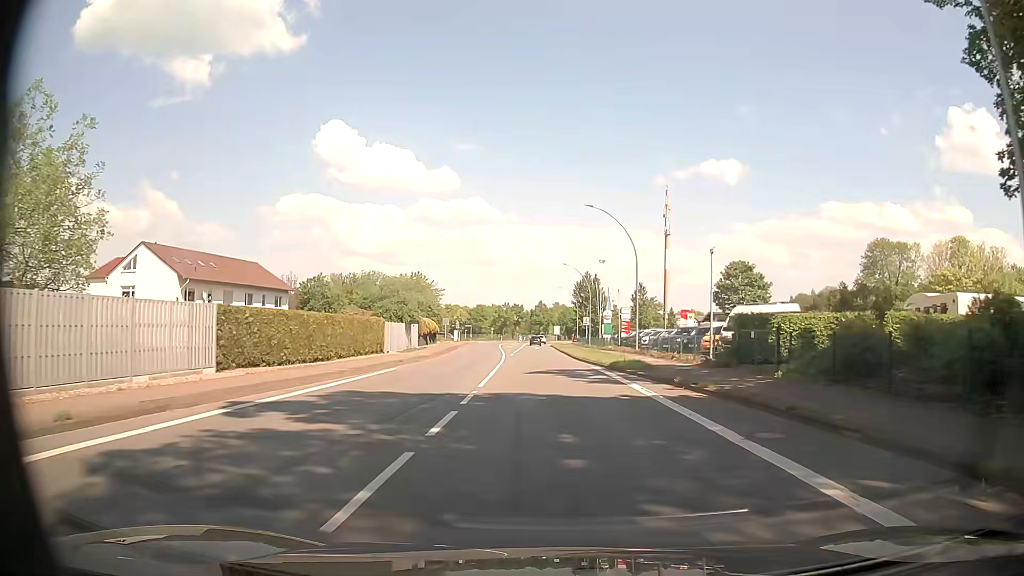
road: primary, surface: asphalt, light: Day
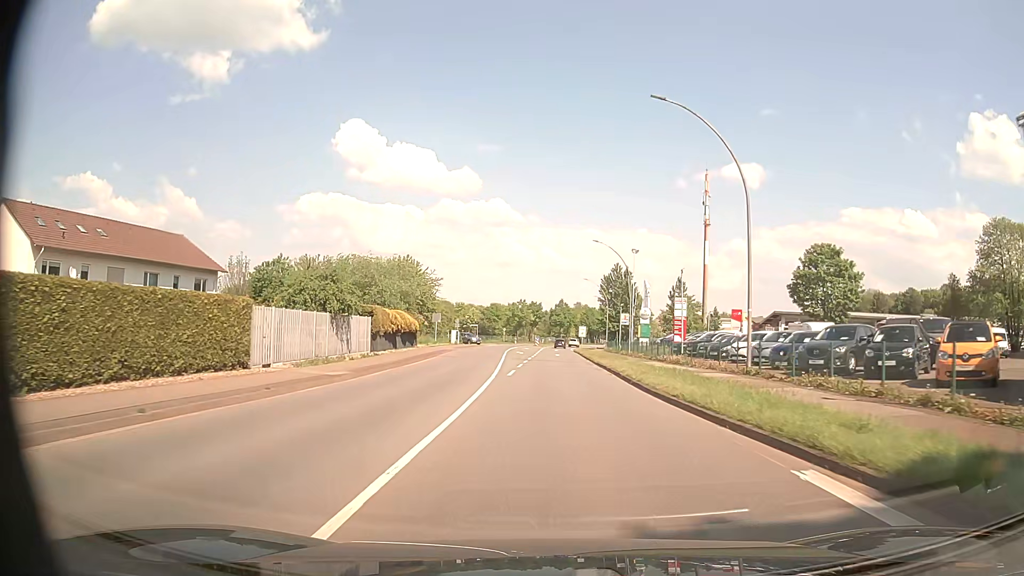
(-0.4, +21.8) m; -1°
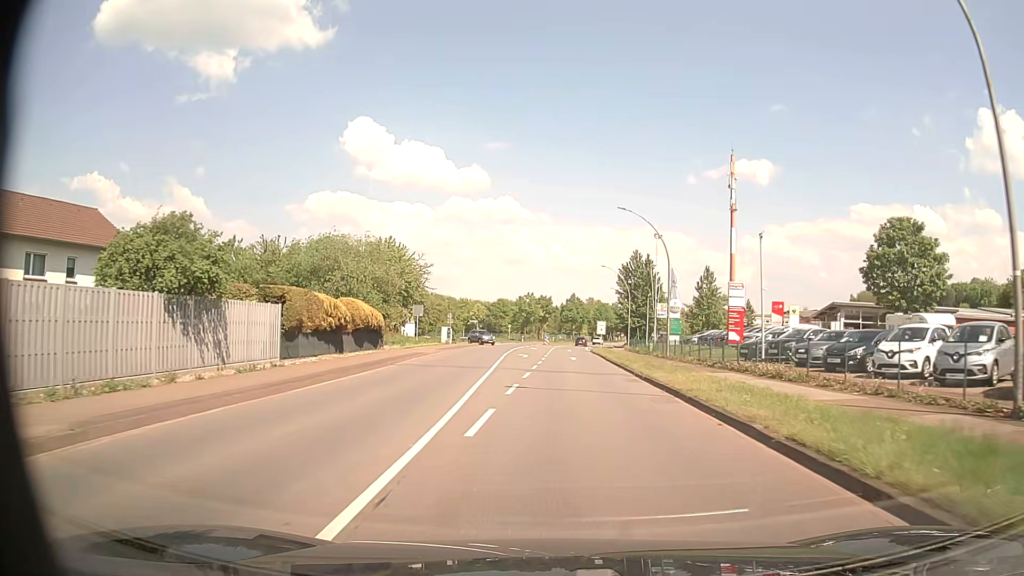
(-0.2, +14.4) m; -1°
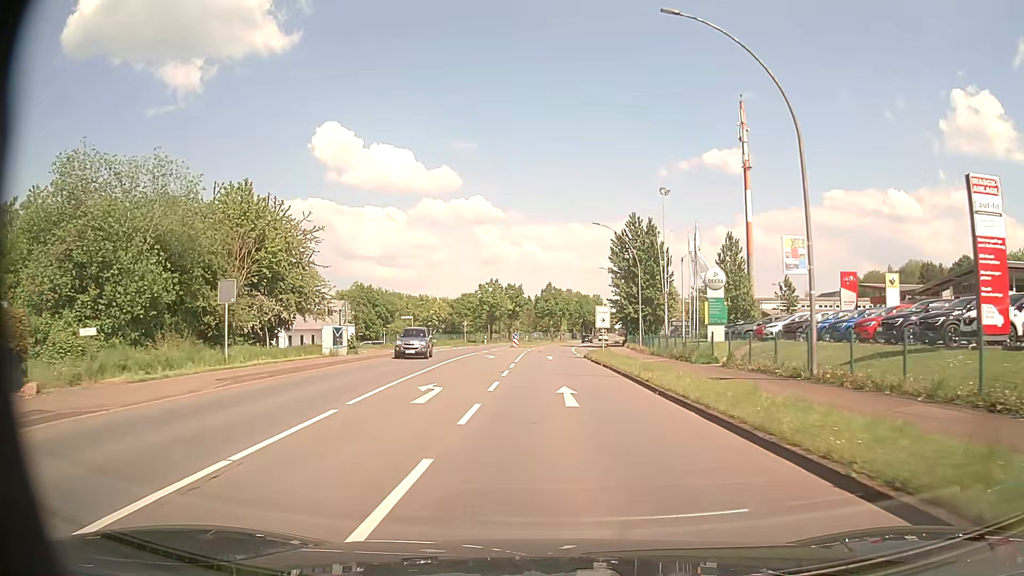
(+0.7, +28.6) m; +2°
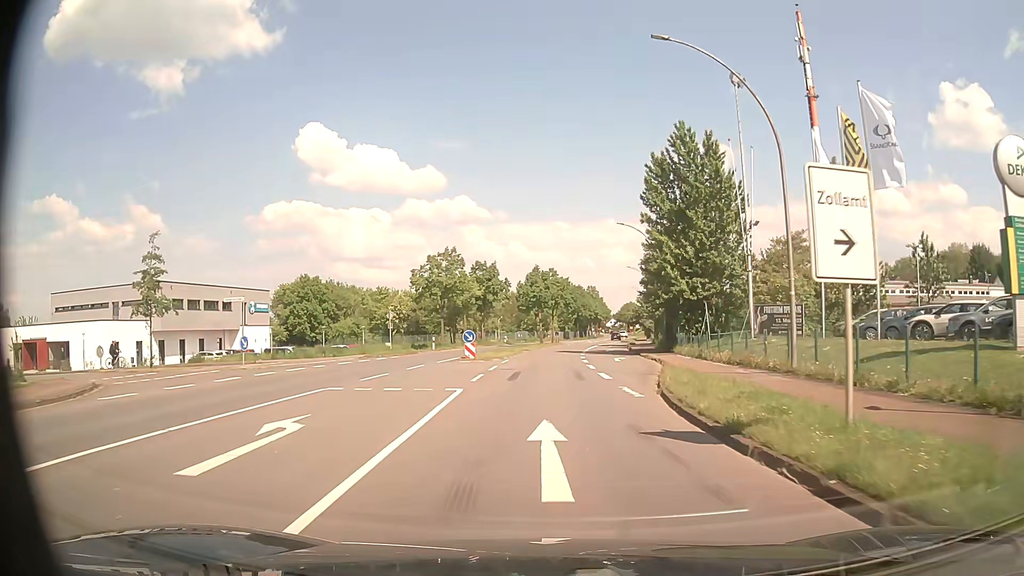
(-0.1, +33.5) m; +1°
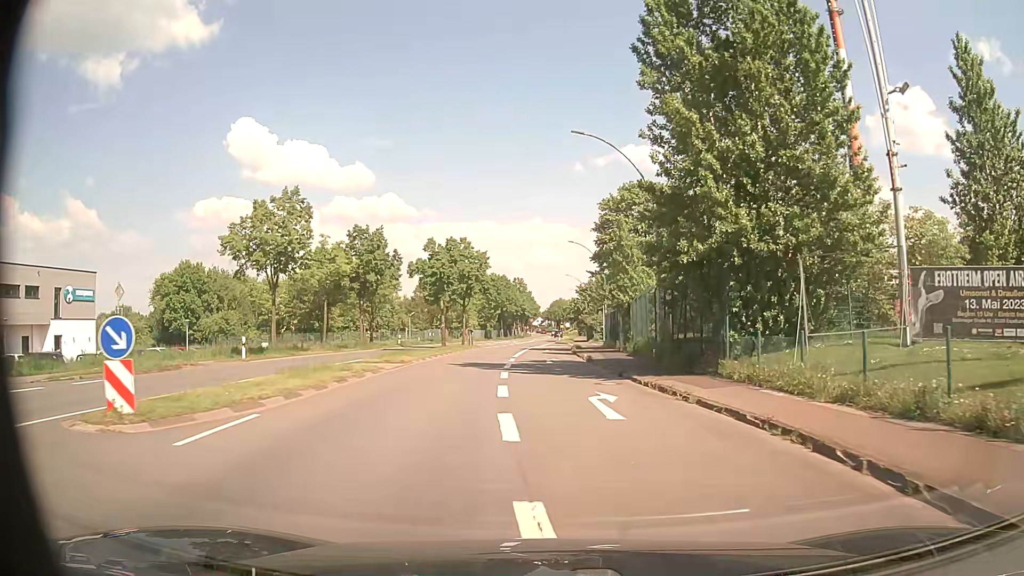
(+1.2, +24.3) m; +7°
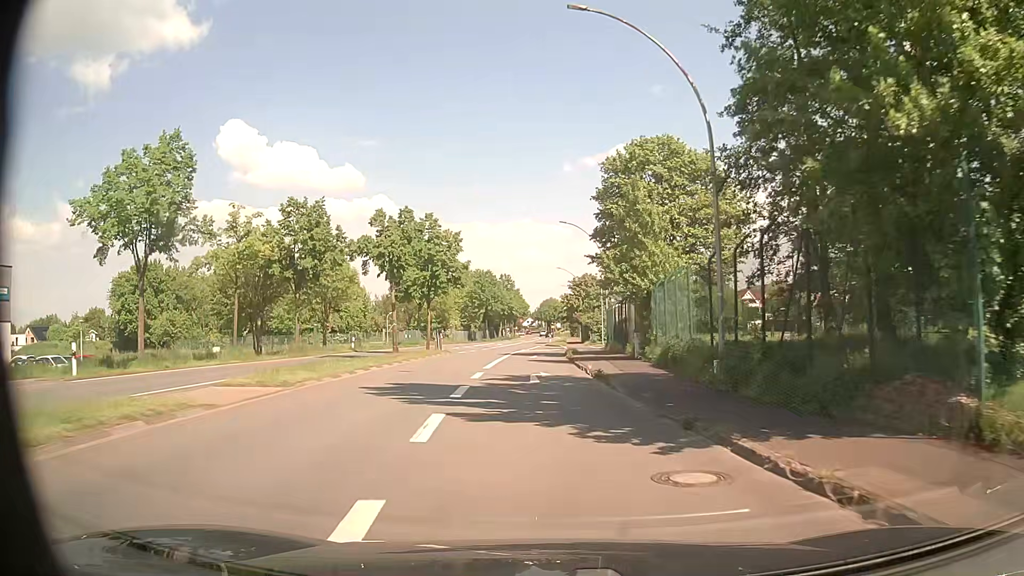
(+0.1, +12.0) m; 0°
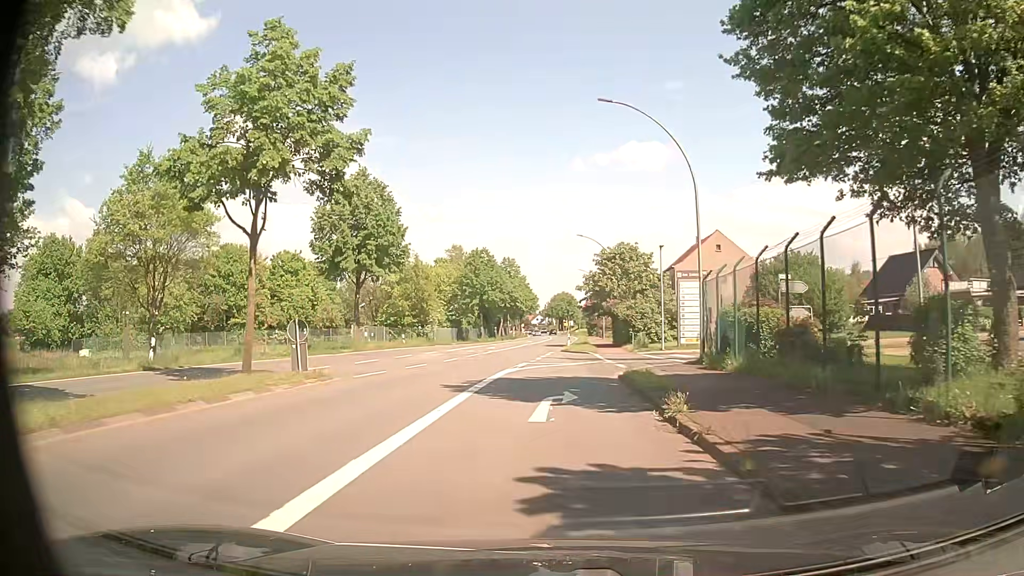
(-0.4, +28.4) m; -1°
